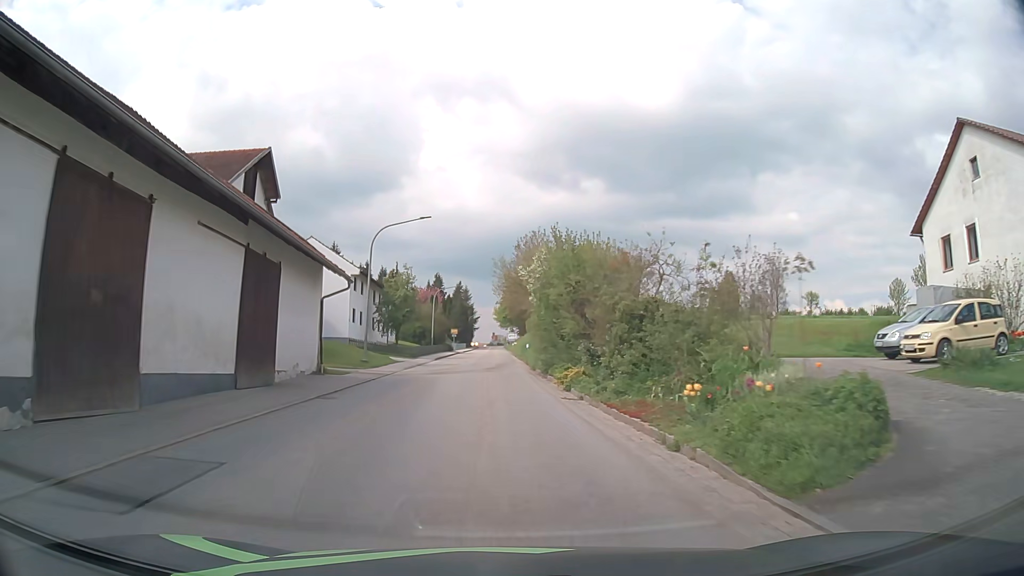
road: tertiary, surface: asphalt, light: Day
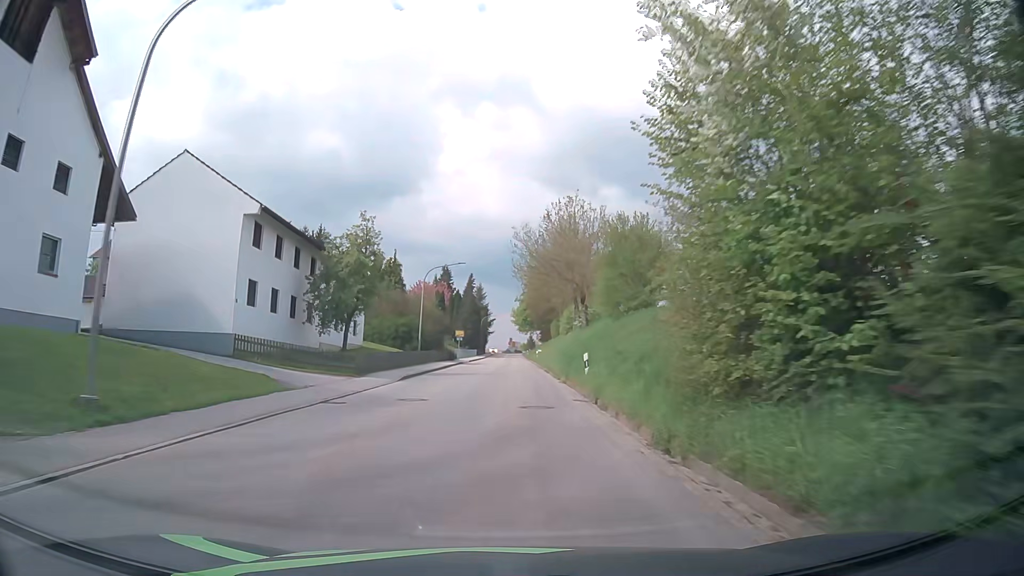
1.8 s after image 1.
(-0.6, +25.0) m; -2°
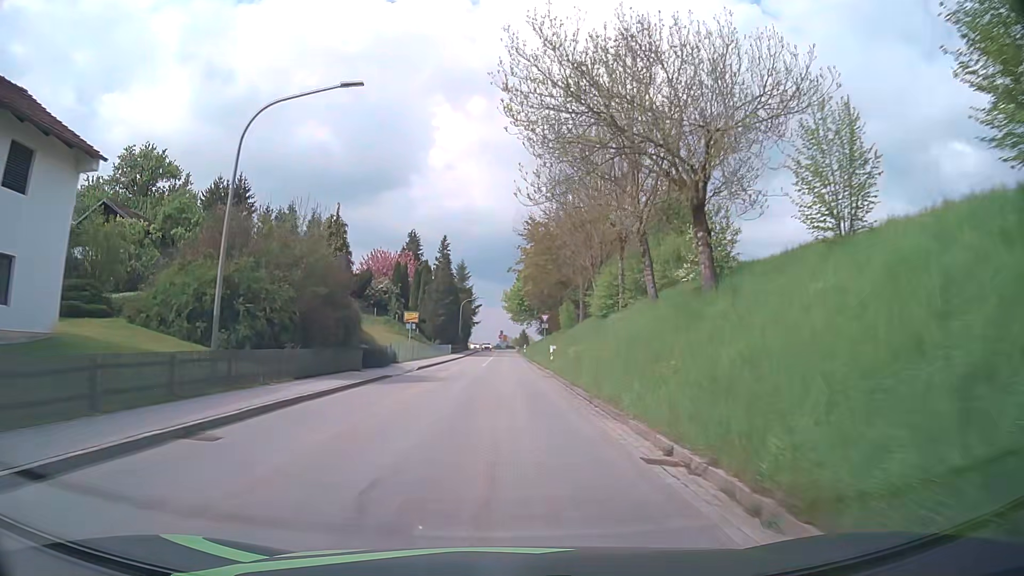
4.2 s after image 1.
(+0.5, +34.5) m; +1°
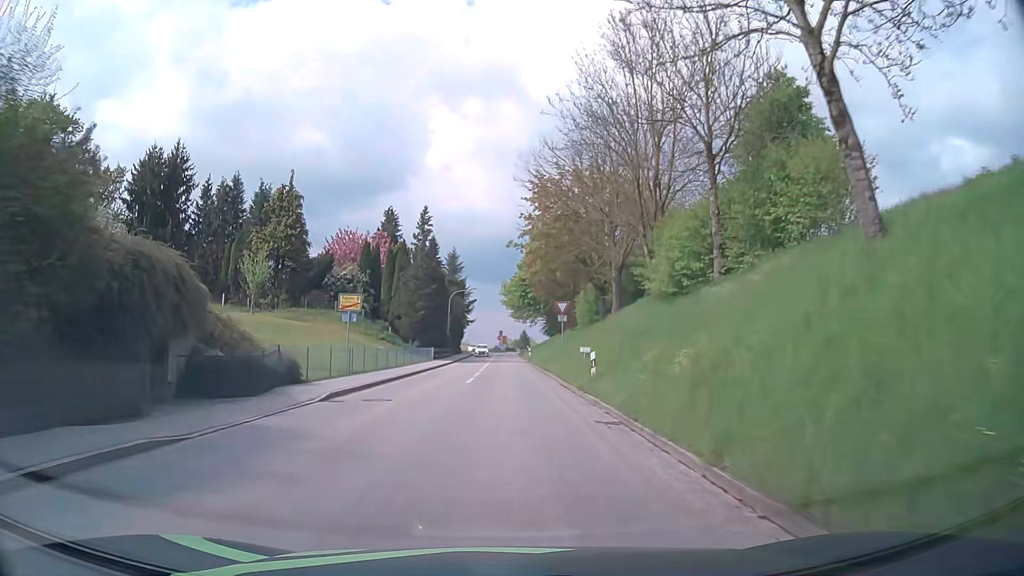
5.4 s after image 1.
(0.0, +17.9) m; 0°
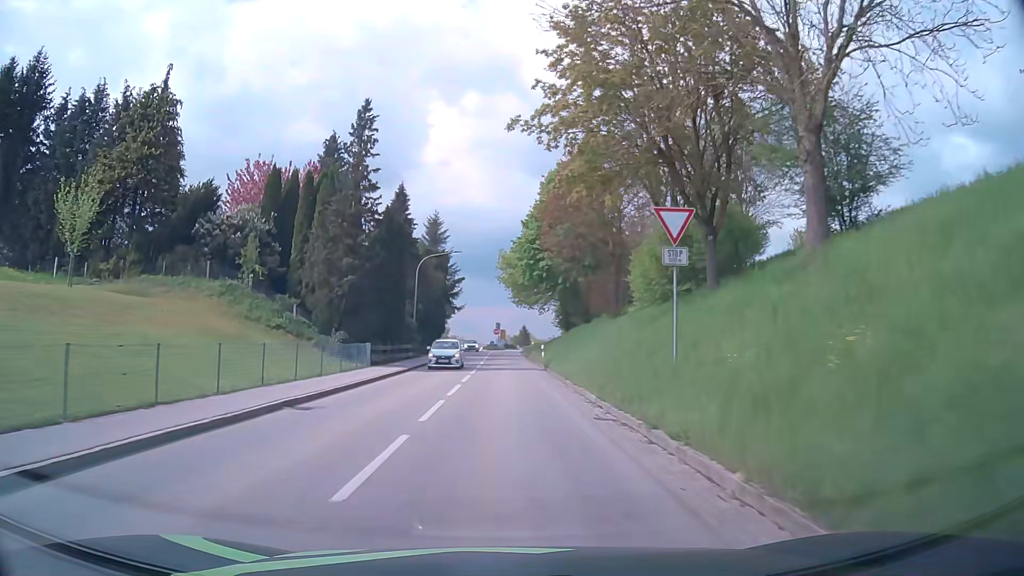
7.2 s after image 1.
(-0.1, +26.2) m; 0°
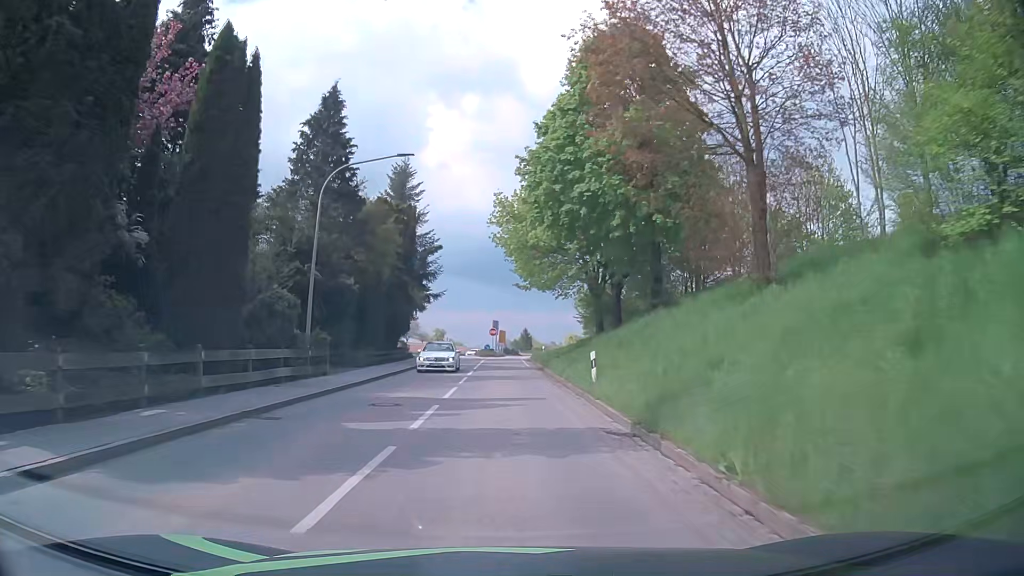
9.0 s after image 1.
(-0.2, +25.1) m; -1°
(0, +10) (0, +20) (0, +30) (0, +40) (0, +50) (+1, +60) (+1, +70) (+3, +80) (+2, +89) (-5, +97) m
